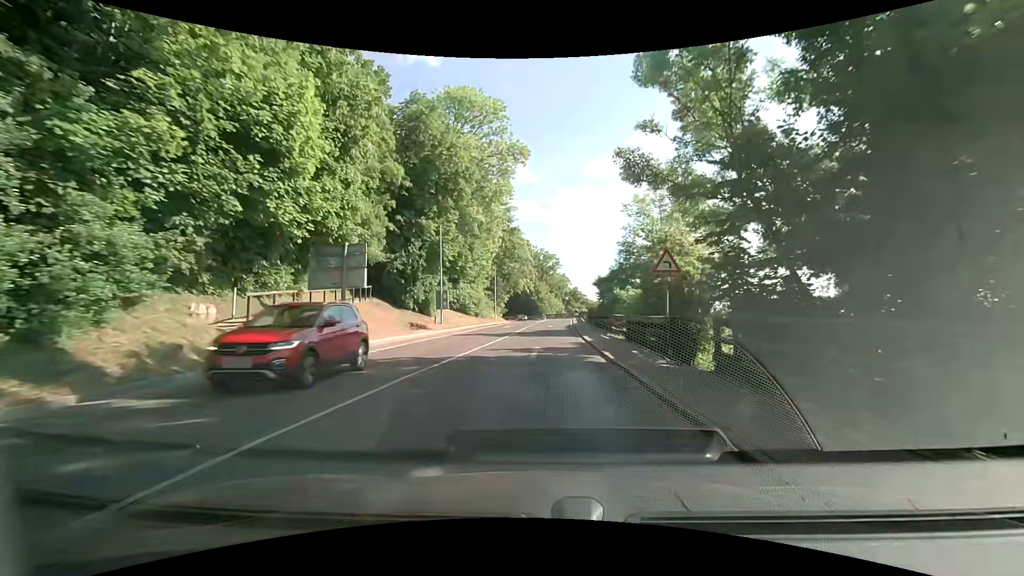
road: secondary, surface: asphalt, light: Day
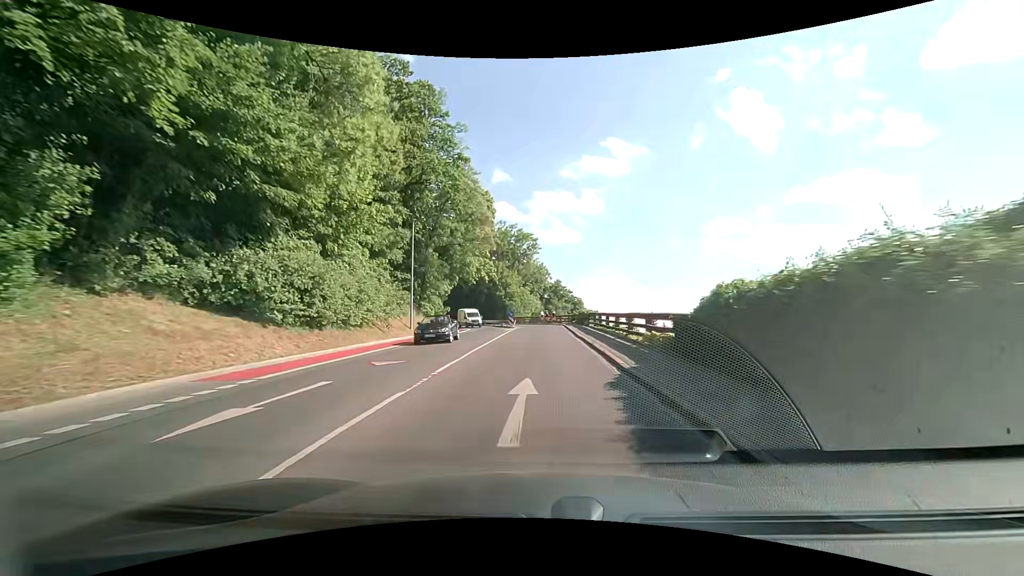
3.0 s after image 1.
(+0.9, +38.3) m; +3°
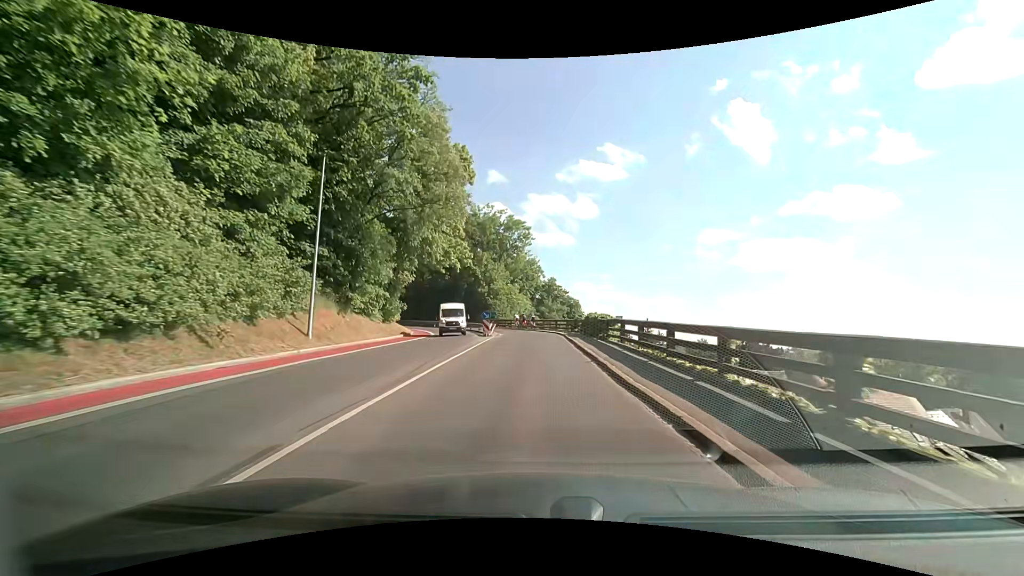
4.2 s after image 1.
(+0.1, +15.1) m; +1°
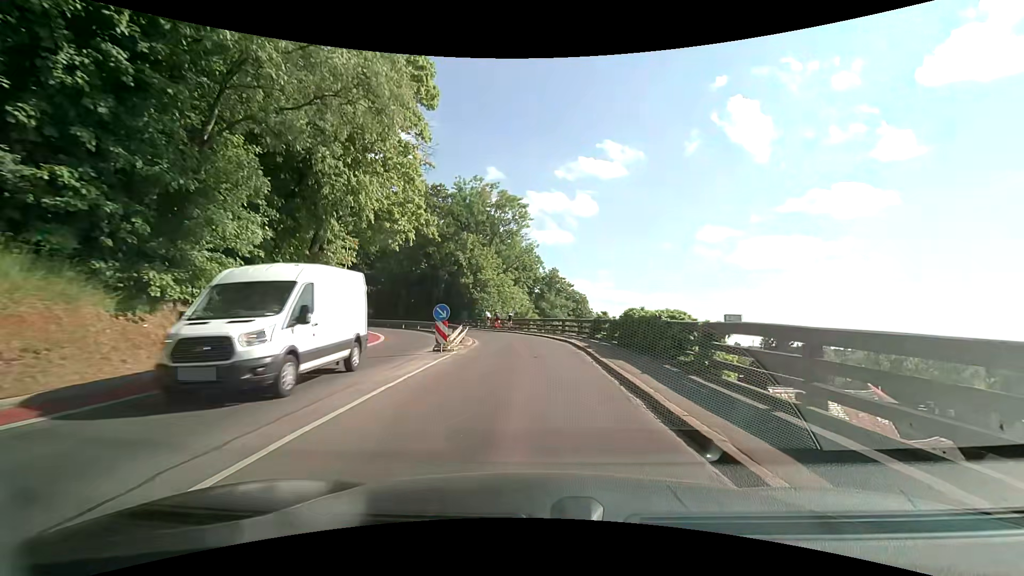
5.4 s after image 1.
(+0.1, +14.7) m; 0°
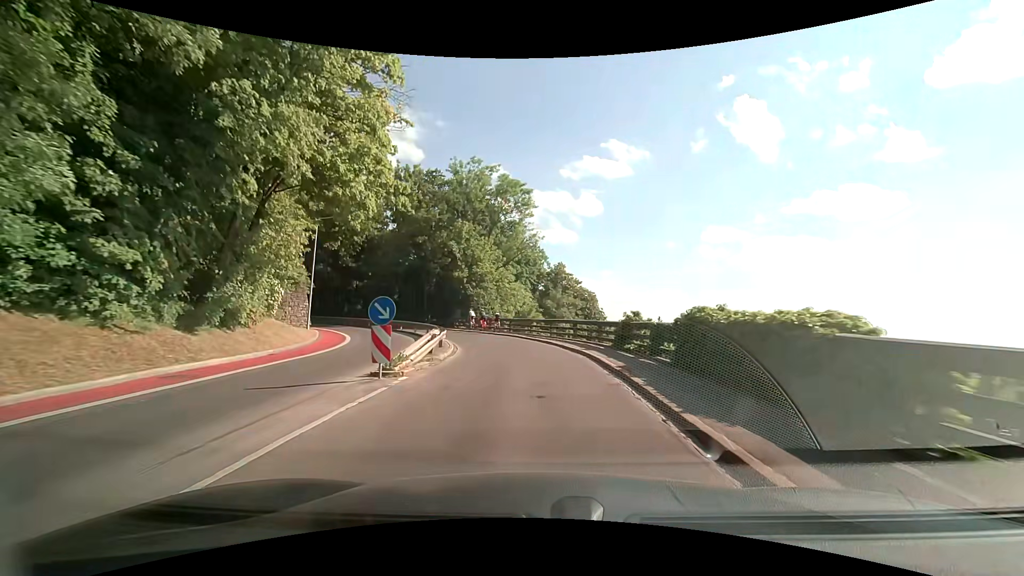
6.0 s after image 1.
(0.0, +7.1) m; -1°
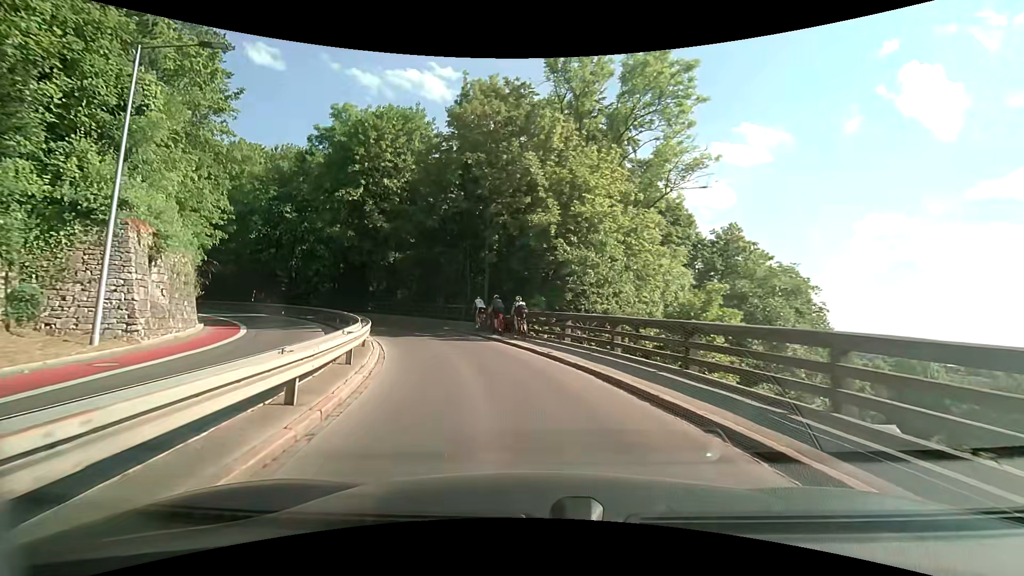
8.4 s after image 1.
(-1.8, +26.1) m; -13°
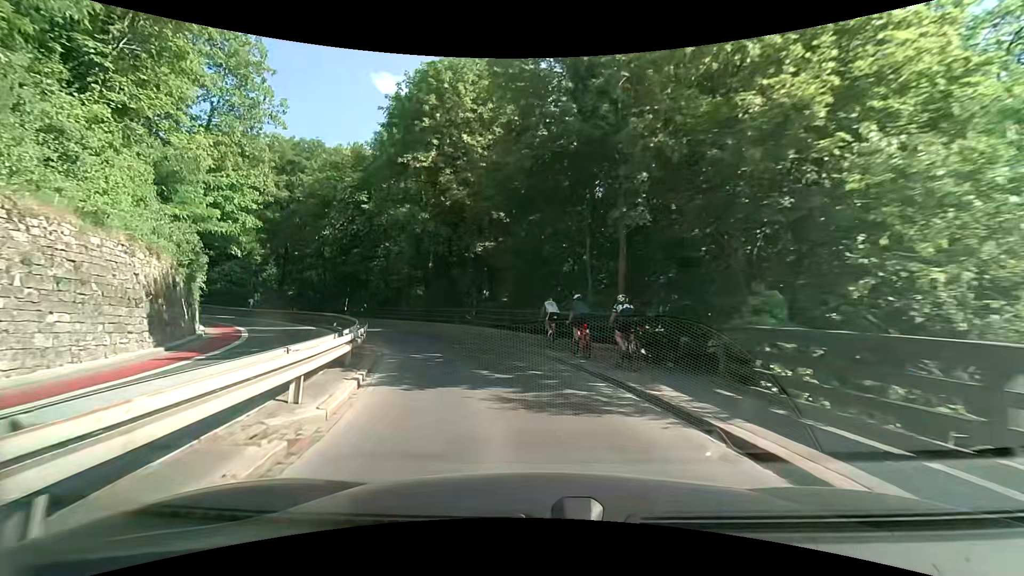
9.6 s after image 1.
(-1.4, +12.3) m; -13°
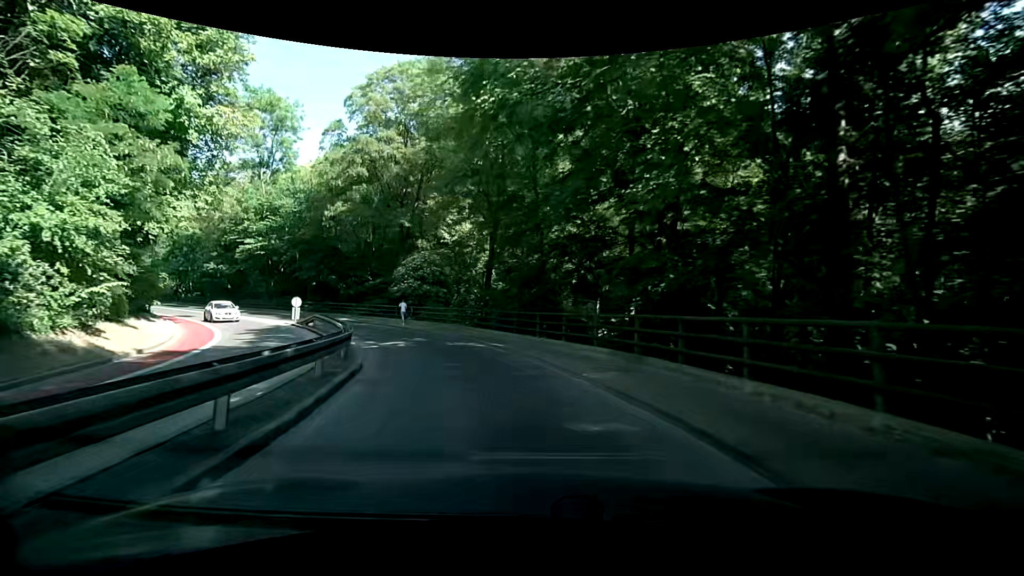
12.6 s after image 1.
(-8.5, +29.4) m; -32°
(-1, +10) (-3, +20) (-8, +28) (-14, +36) (-21, +43) (-29, +50) (-36, +56) (-44, +63) (-52, +69) (-60, +75) m
